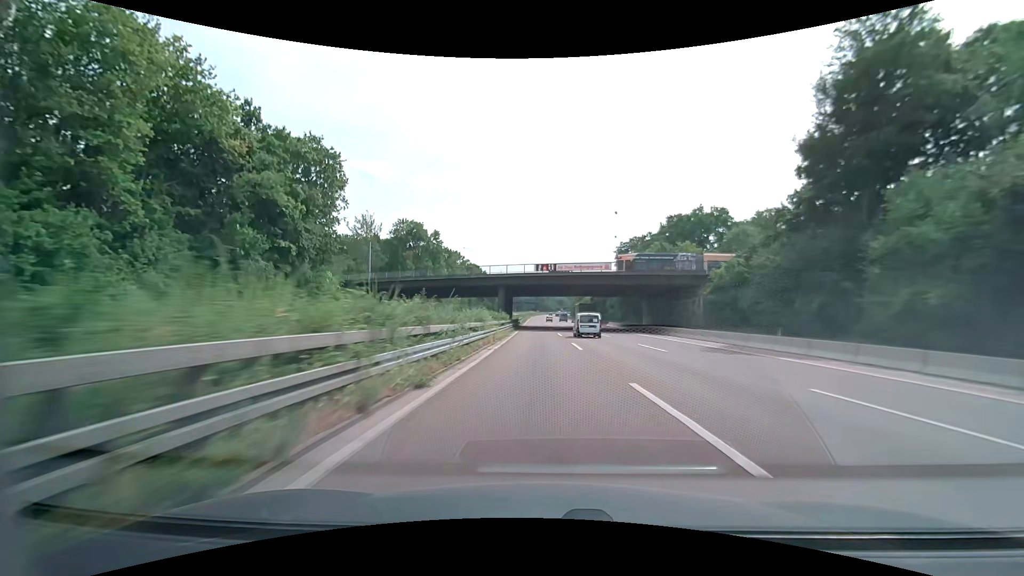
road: motorway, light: Day
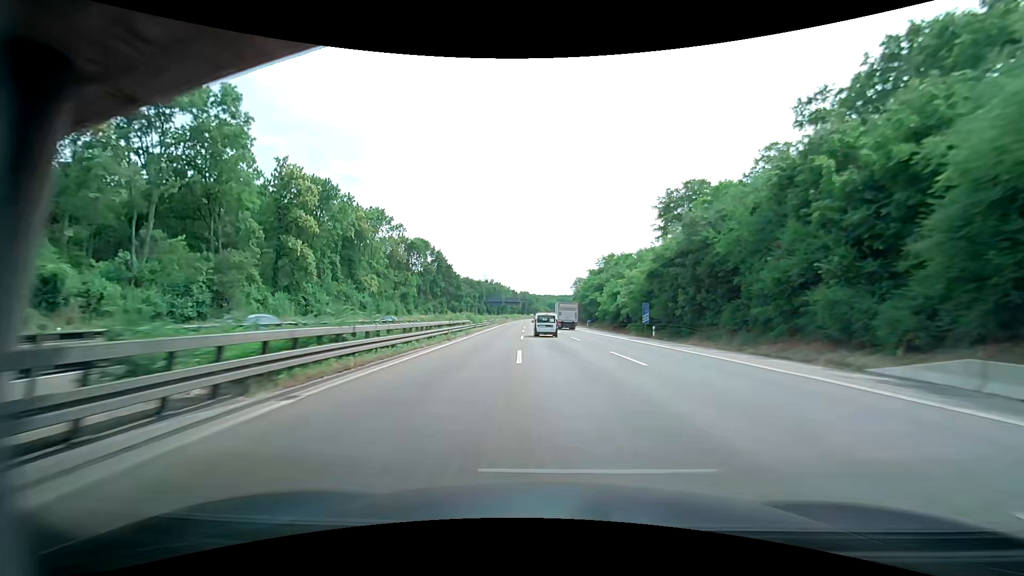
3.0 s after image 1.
(+0.9, +78.8) m; +1°
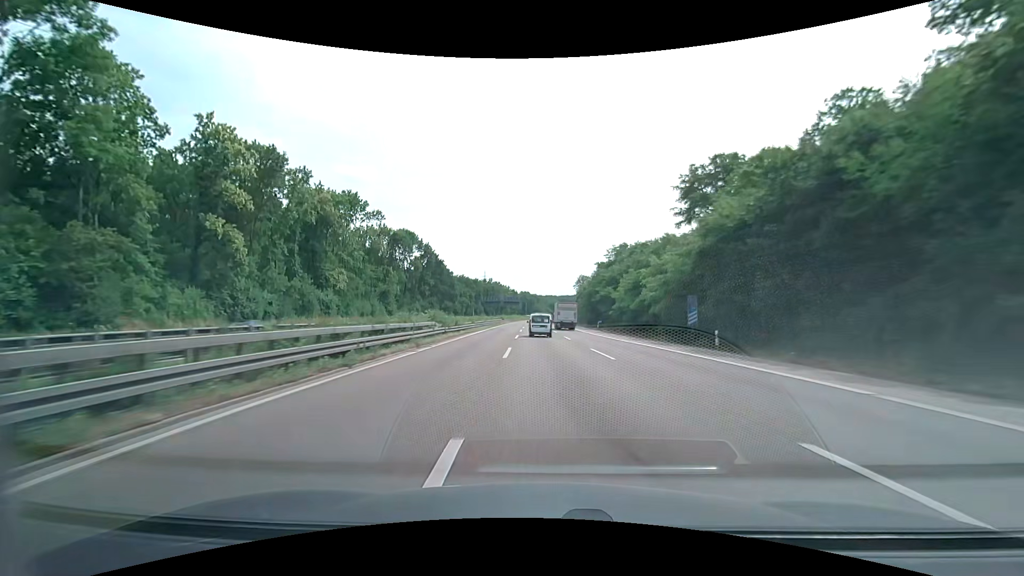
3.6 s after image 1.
(0.0, +15.7) m; 0°
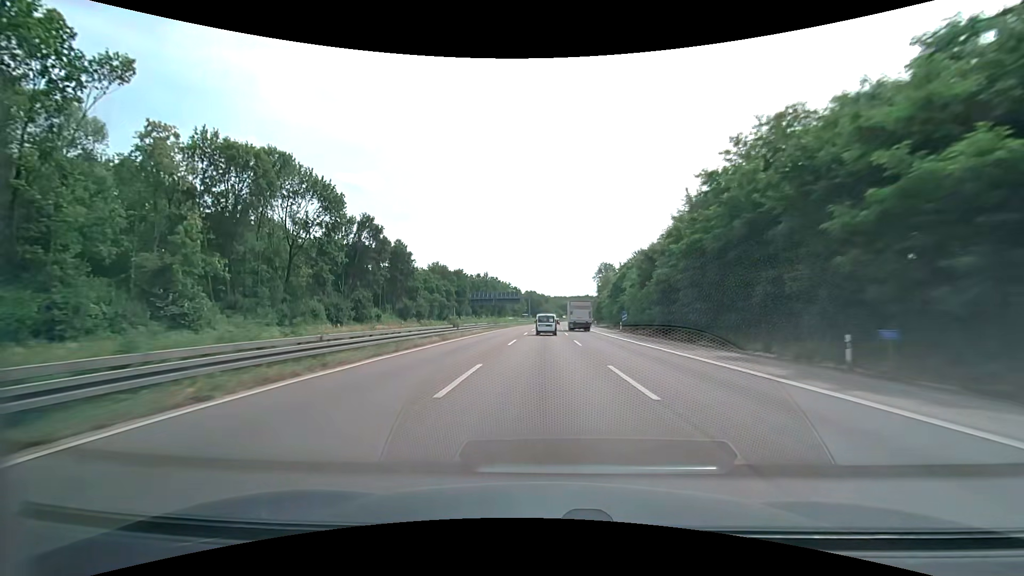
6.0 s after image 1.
(-1.0, +62.4) m; -1°
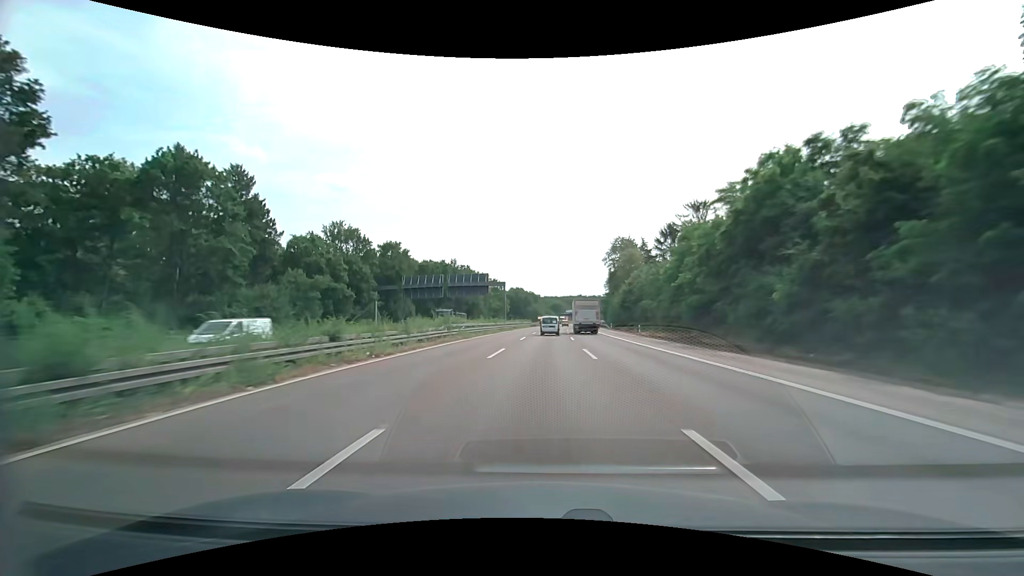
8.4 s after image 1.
(+0.5, +61.8) m; +1°
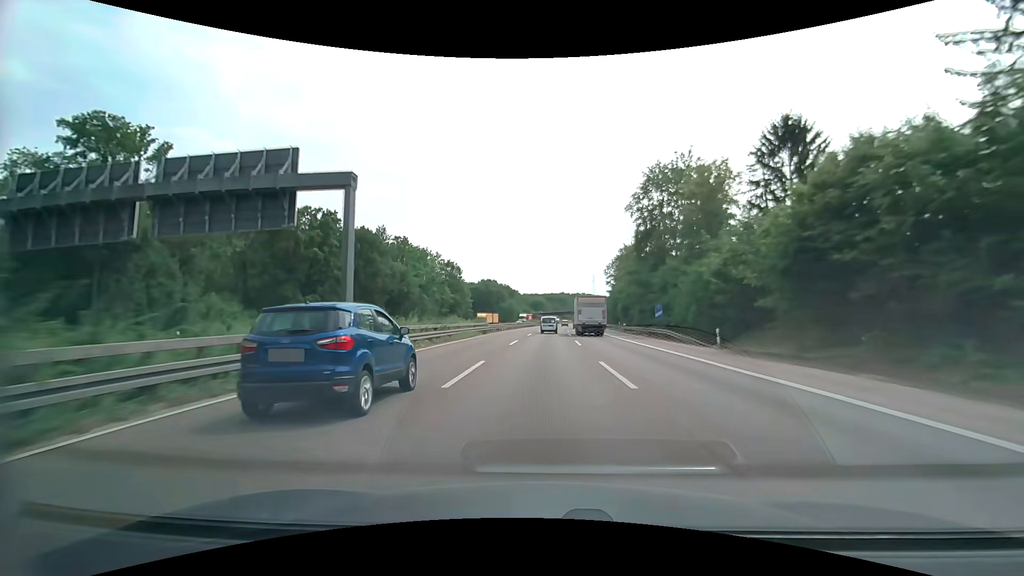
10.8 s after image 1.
(+1.0, +61.3) m; +2°
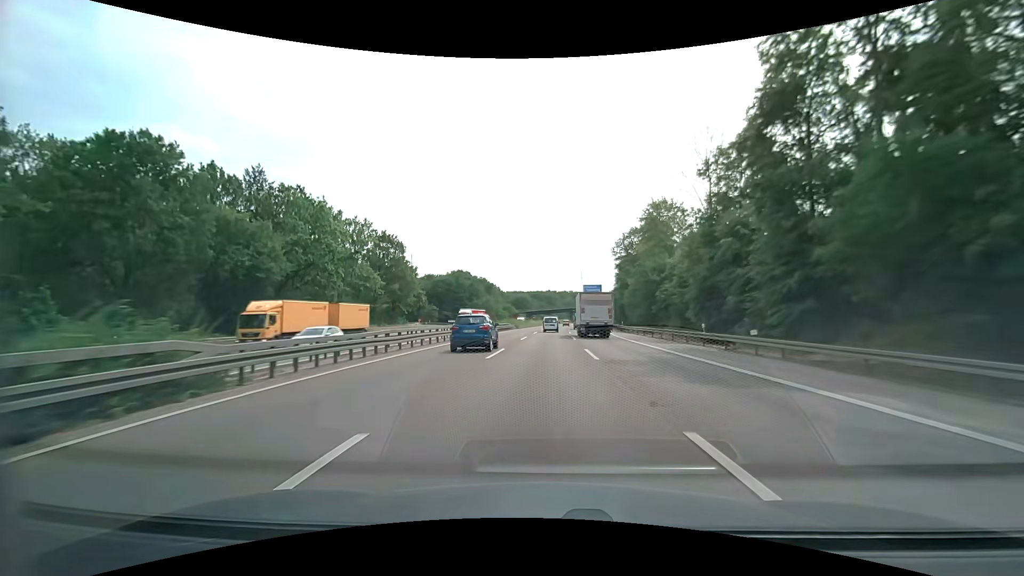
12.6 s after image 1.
(+0.7, +45.8) m; +2°
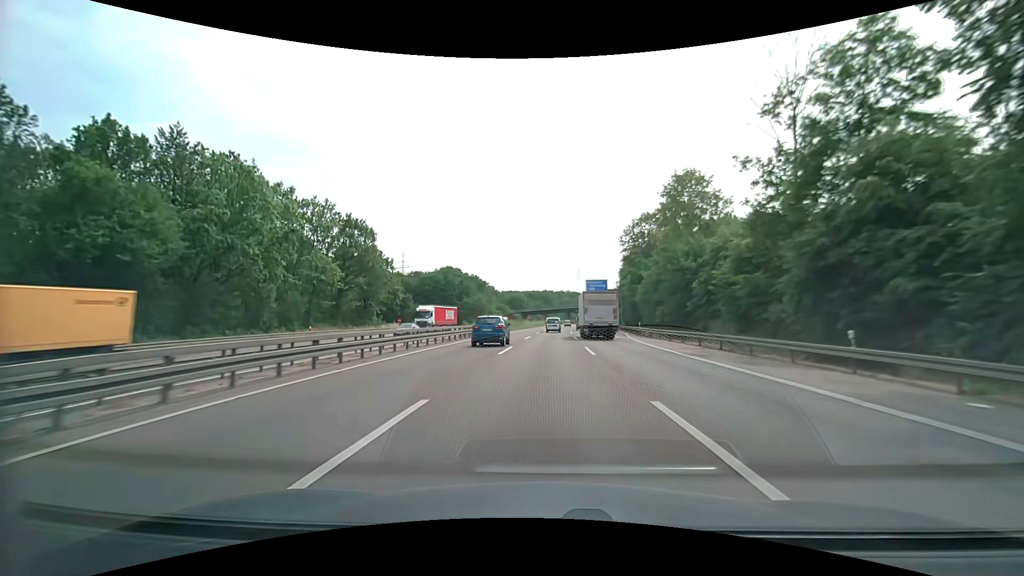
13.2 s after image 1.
(0.0, +15.2) m; 0°
(0, +10) (0, +20) (0, +30) (+1, +40) (+1, +50) (+1, +60) (+2, +70) (+3, +80) (+3, +90) (+4, +100) m
